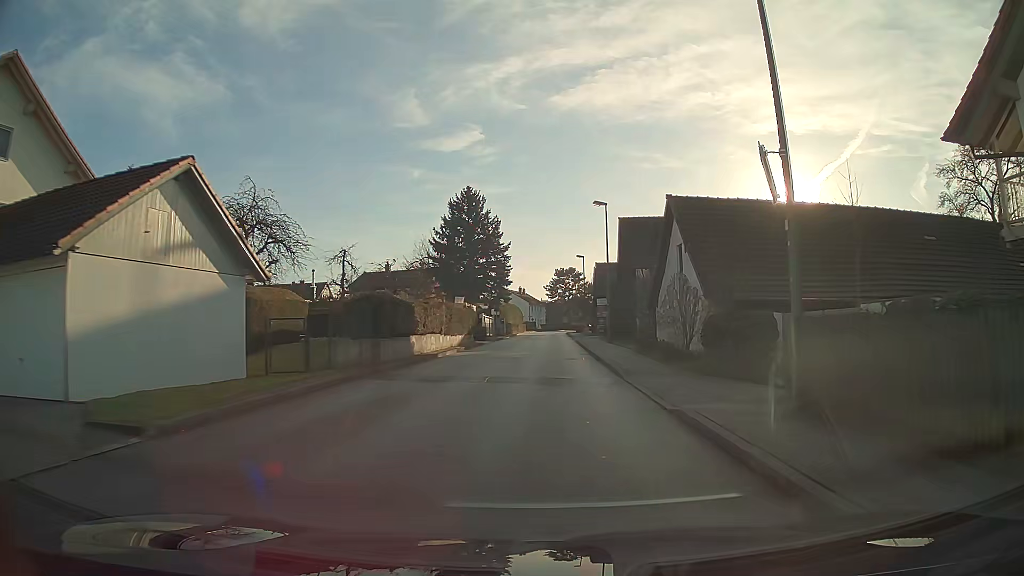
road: unclassified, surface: asphalt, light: Day
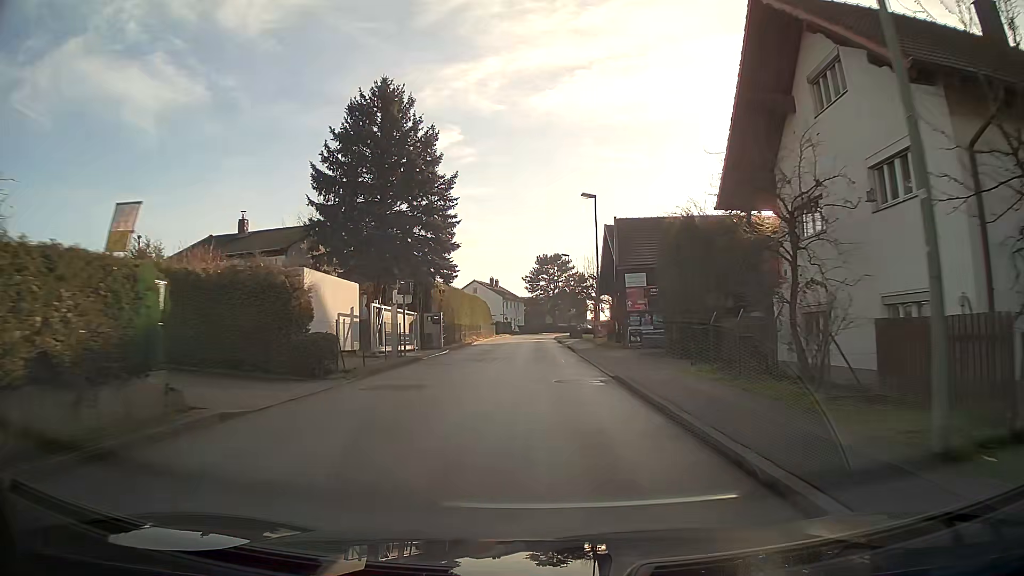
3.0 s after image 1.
(+0.8, +33.8) m; +2°
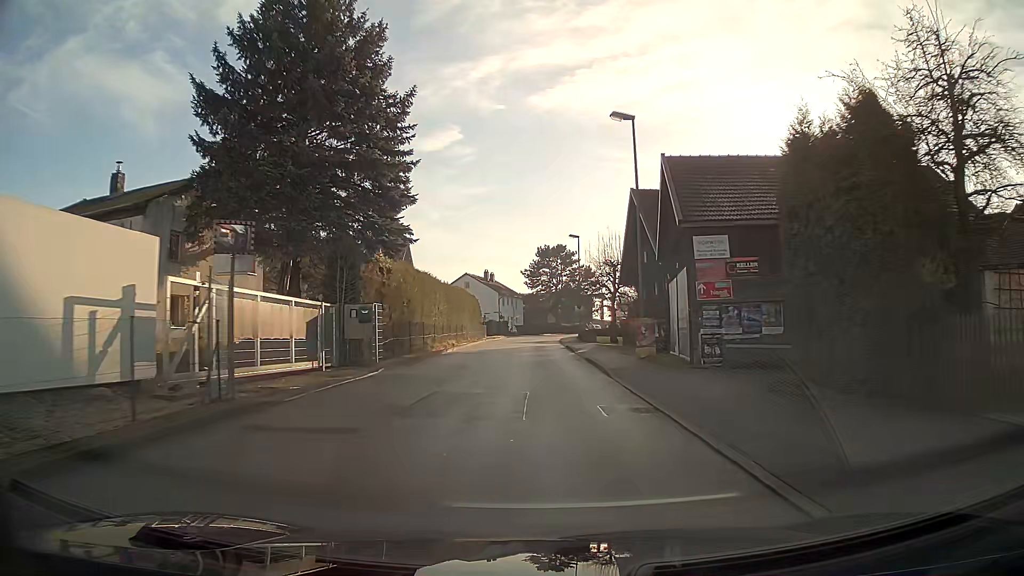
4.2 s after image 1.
(0.0, +14.4) m; 0°
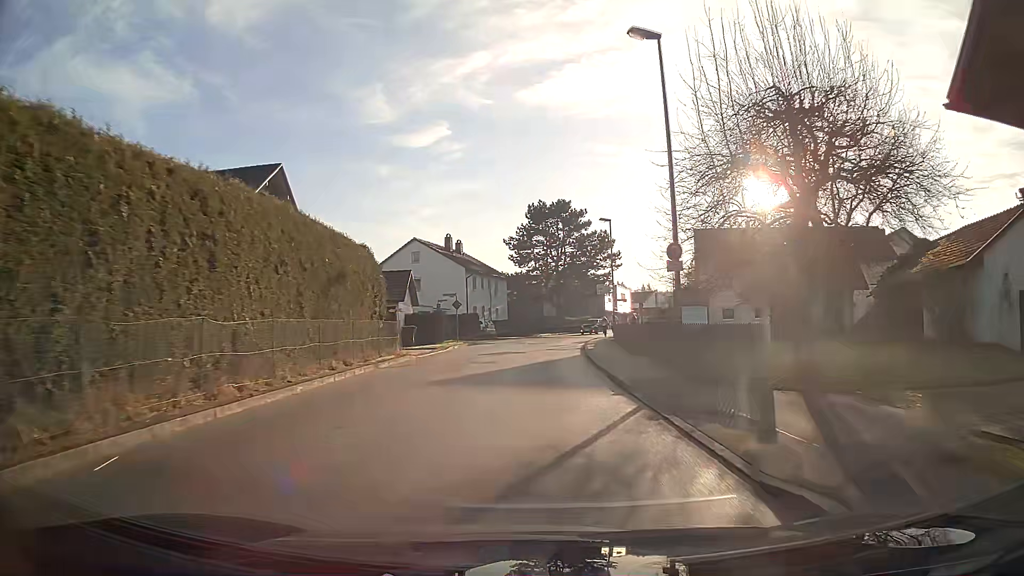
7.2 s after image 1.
(-0.2, +37.4) m; 0°
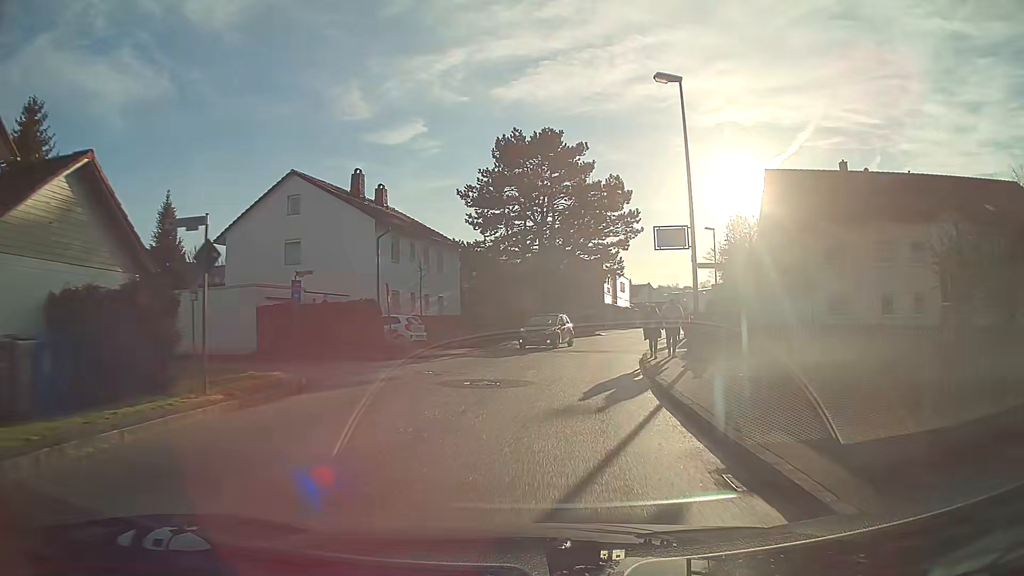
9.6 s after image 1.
(+0.4, +27.6) m; +3°
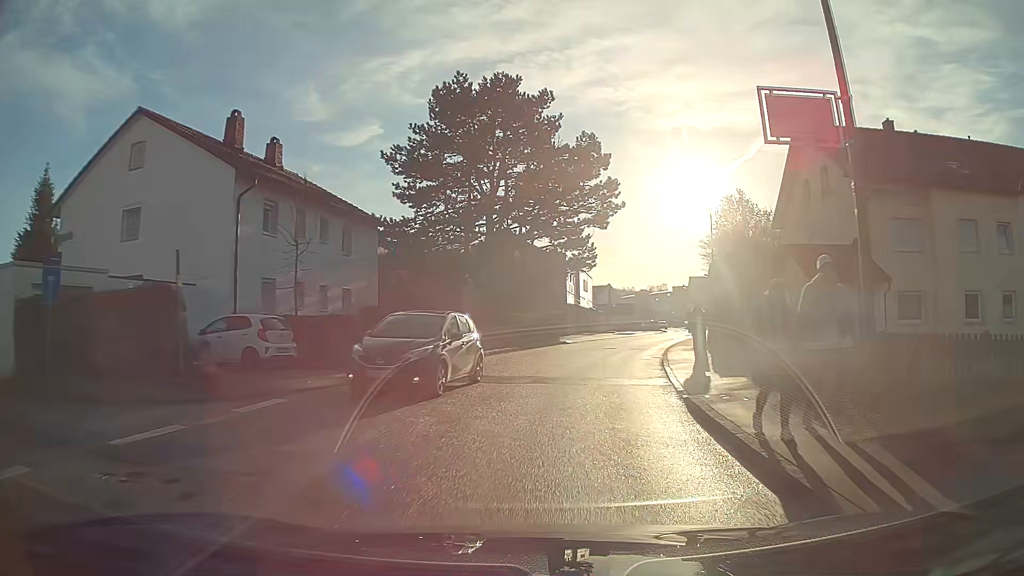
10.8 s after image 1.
(+0.4, +11.7) m; +4°
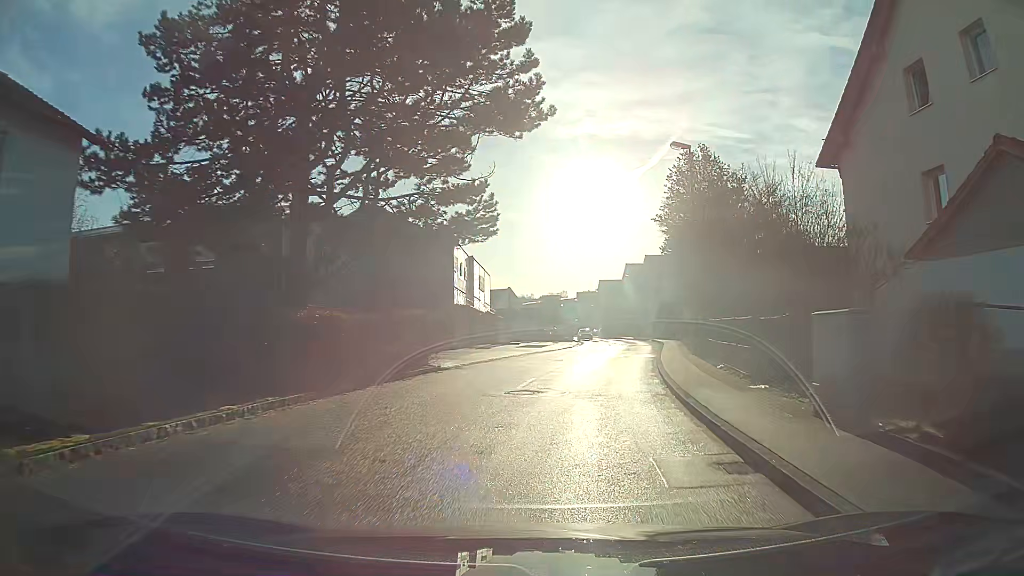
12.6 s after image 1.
(+1.3, +17.7) m; +8°
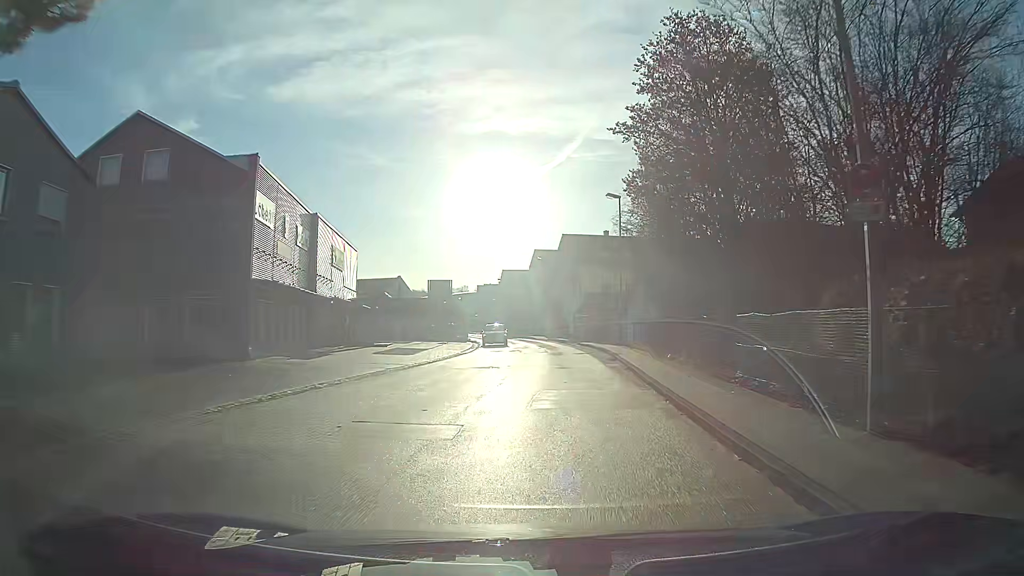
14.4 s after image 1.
(+1.4, +19.1) m; +8°
